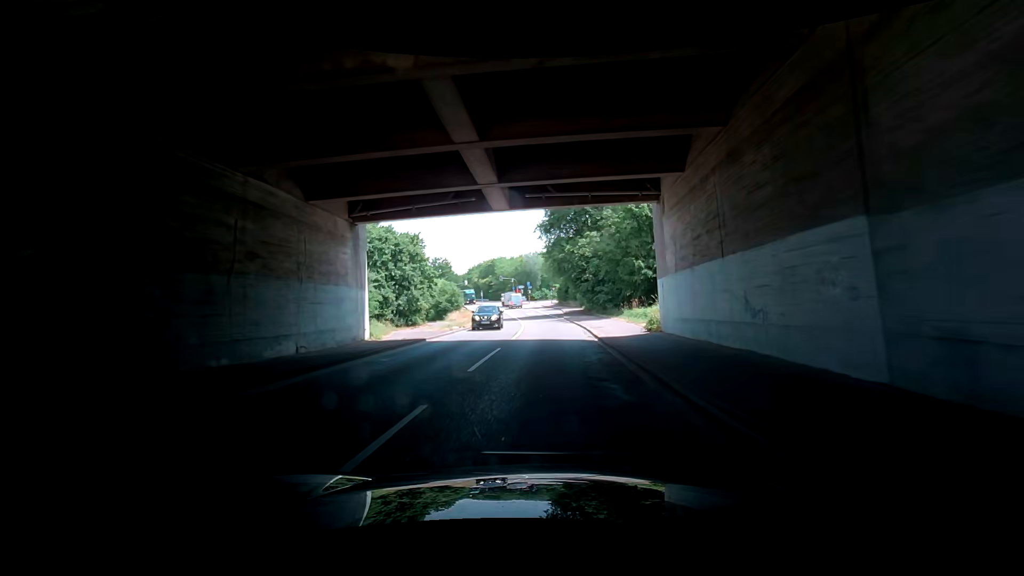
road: secondary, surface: asphalt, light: Day
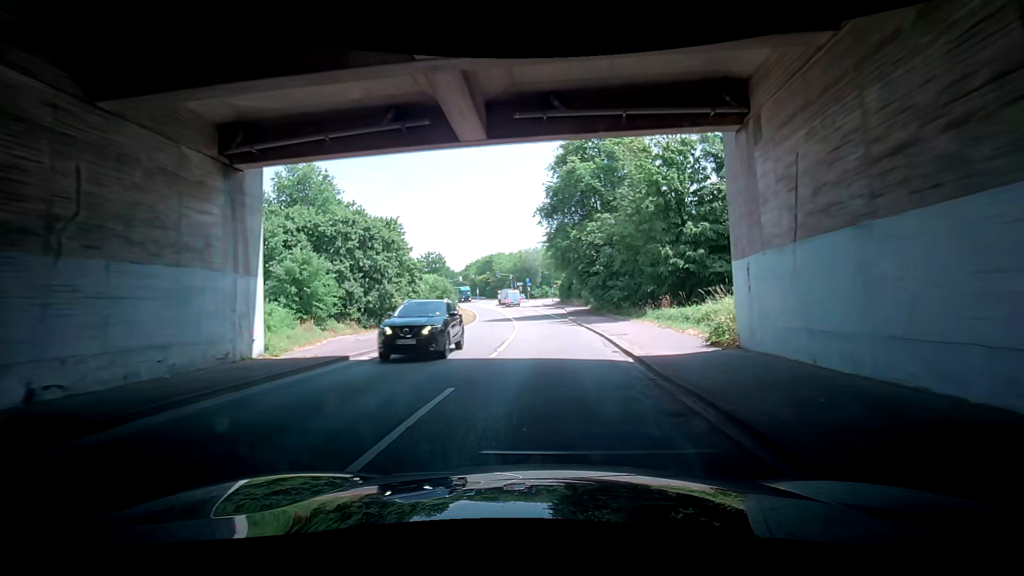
(0.0, +8.7) m; 0°
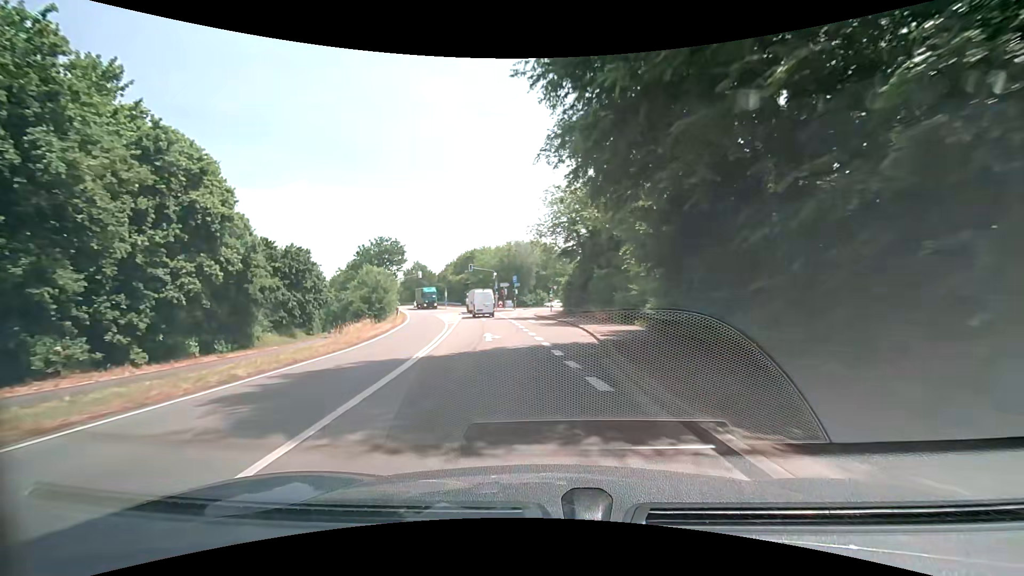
(+0.4, +34.6) m; +1°
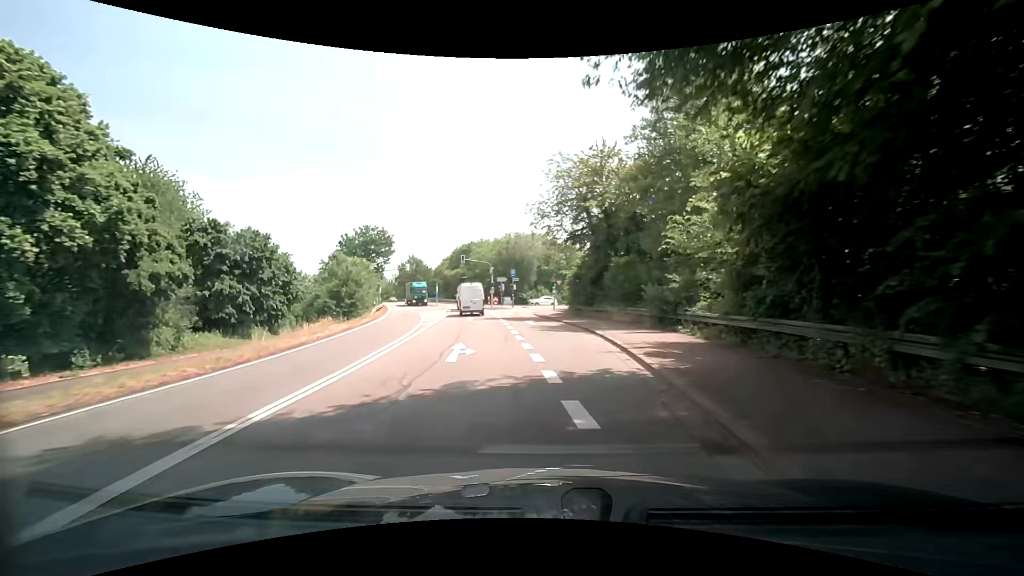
(0.0, +8.5) m; 0°
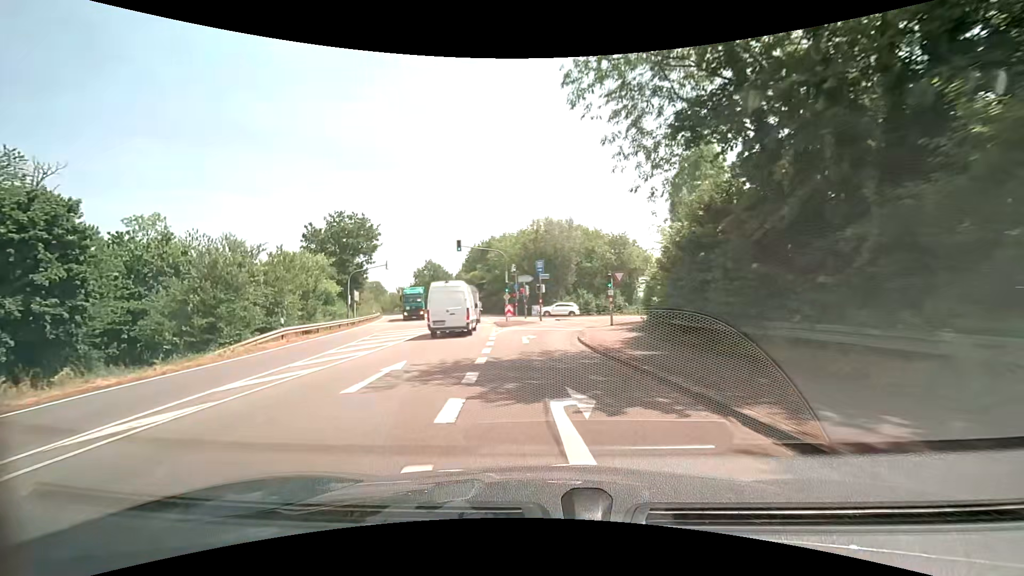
(-0.3, +23.2) m; -2°
